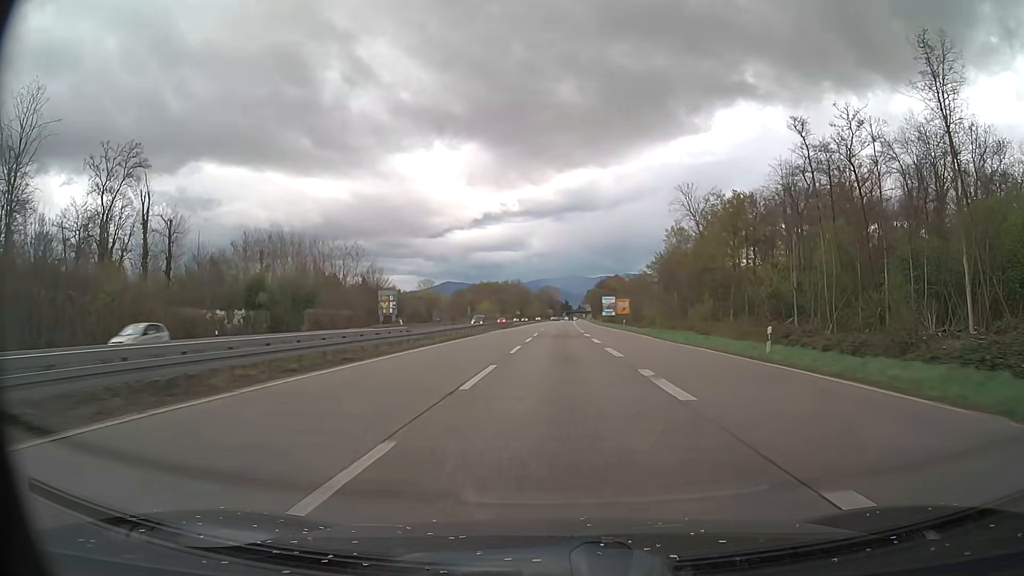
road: trunk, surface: asphalt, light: Day
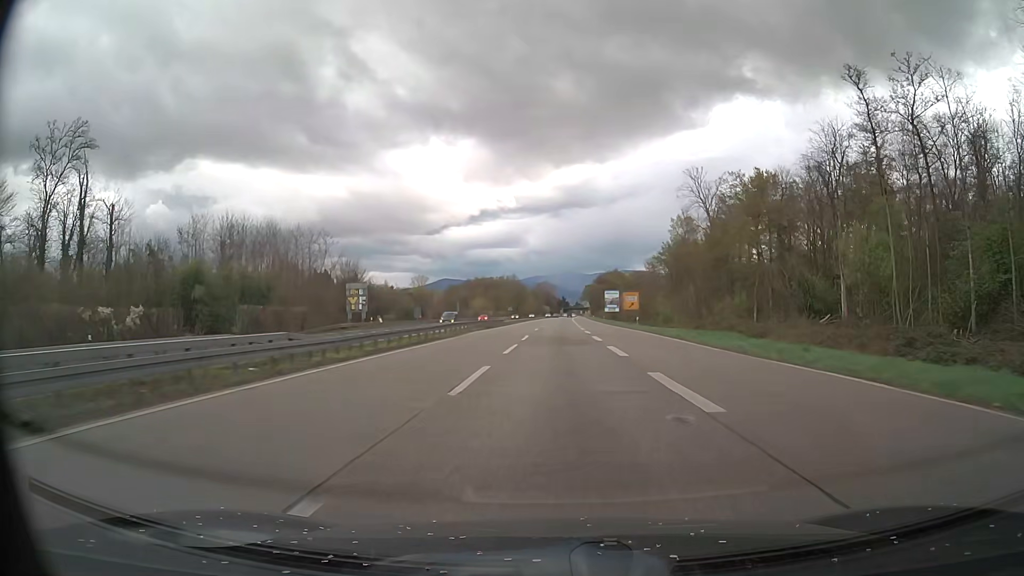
(0.0, +13.9) m; 0°
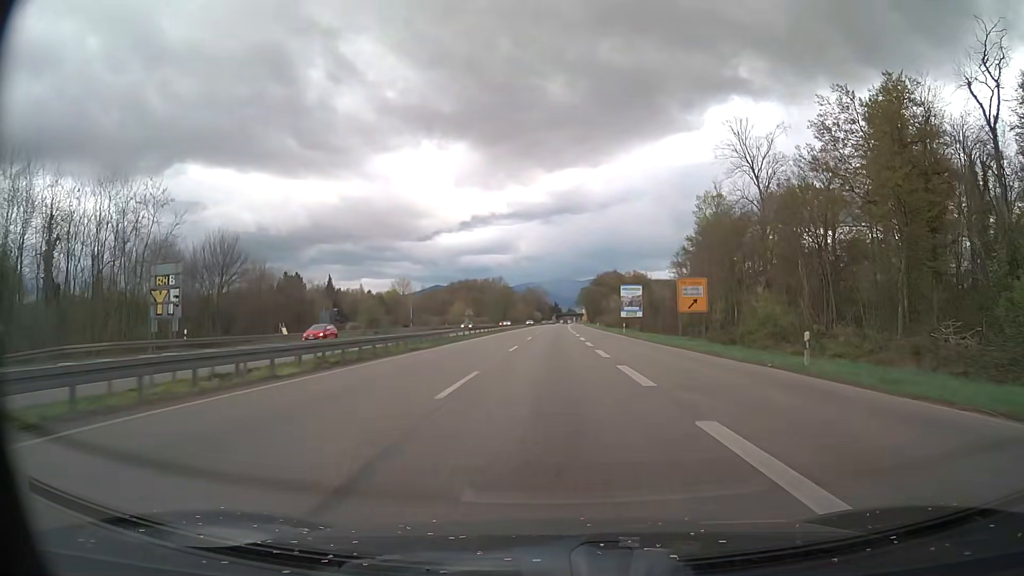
(+0.4, +41.4) m; +1°
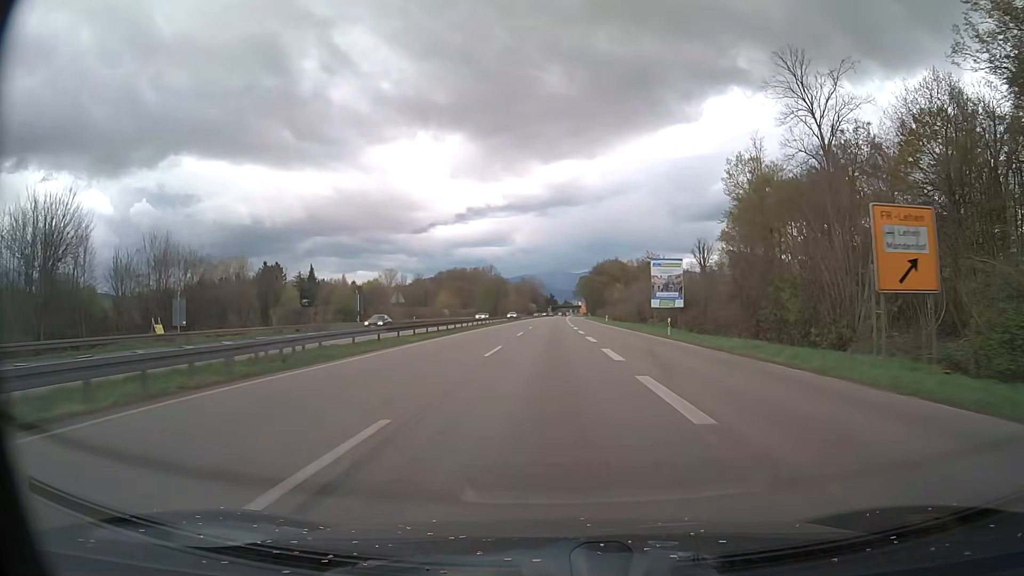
(+0.1, +27.4) m; 0°
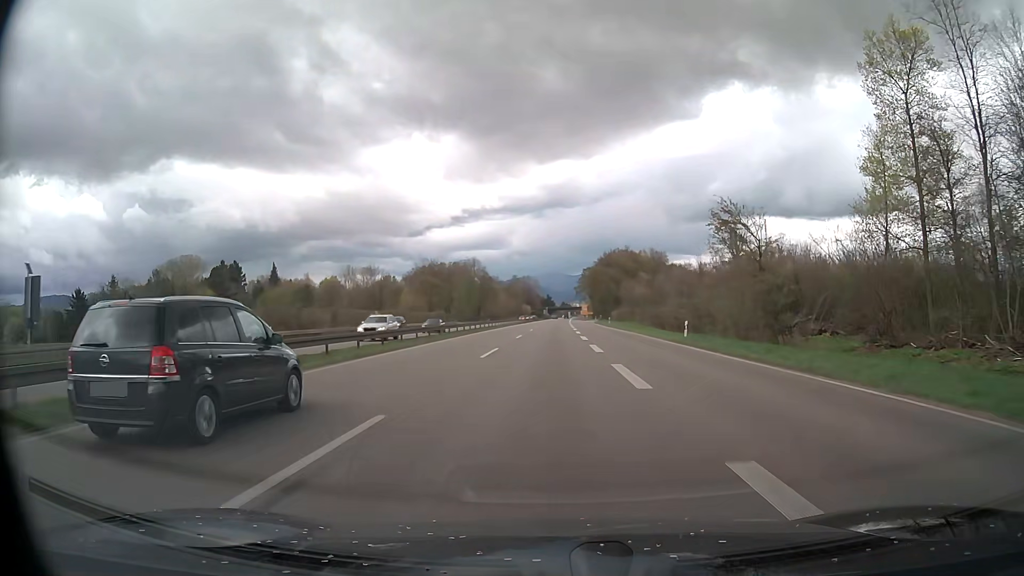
(+0.2, +55.0) m; 0°
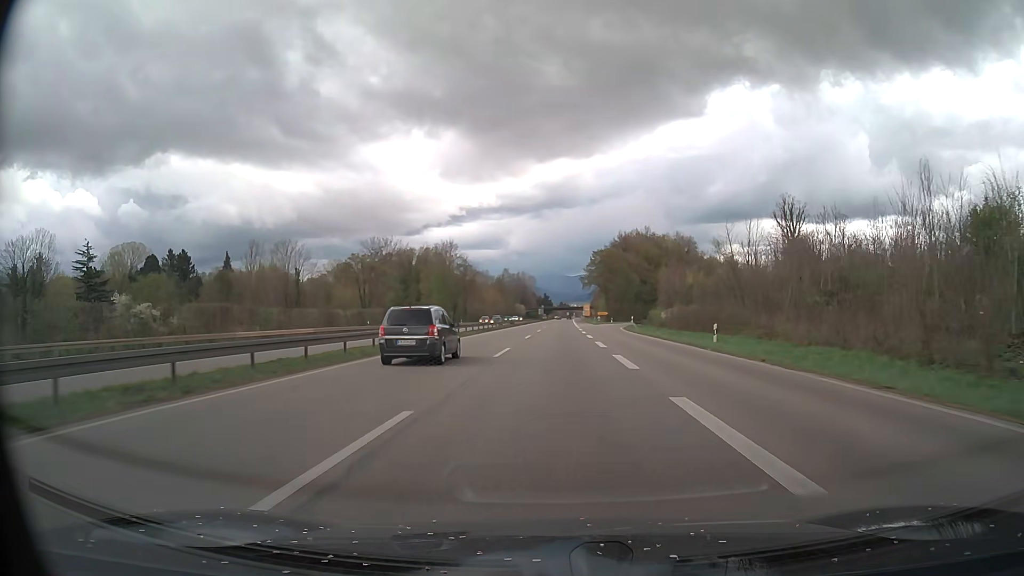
(-0.1, +55.3) m; 0°
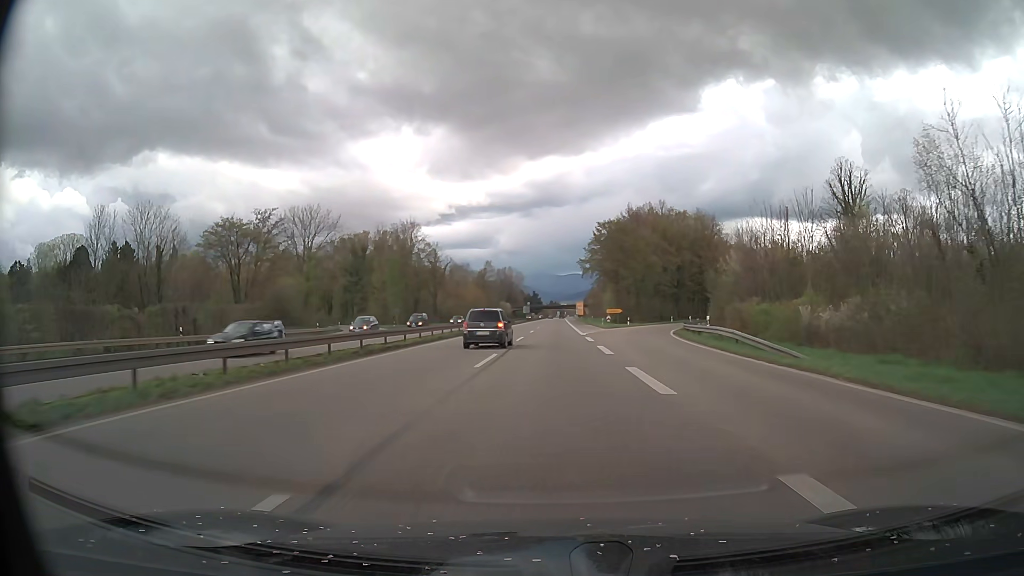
(+0.3, +41.5) m; +1°
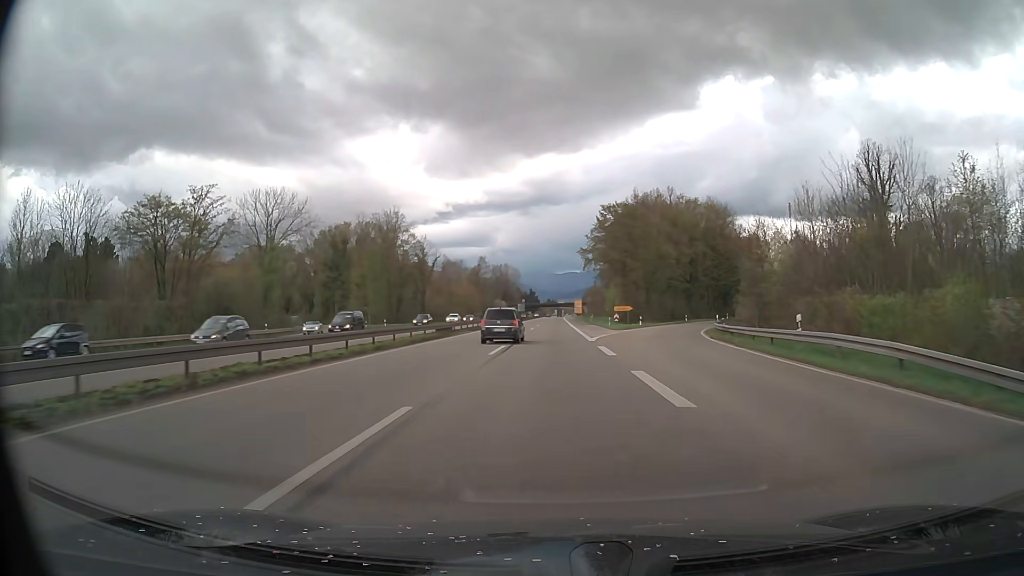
(0.0, +13.8) m; 0°
(0, +10) (0, +20) (0, +30) (0, +40) (0, +50) (0, +60) (+1, +70) (+1, +80) (+1, +90) (+1, +100) m
